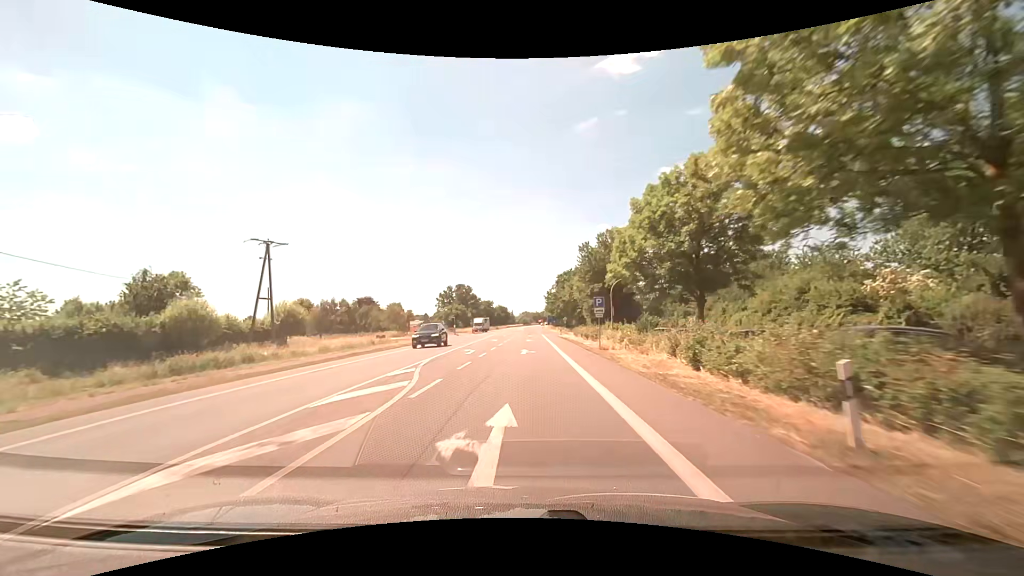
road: primary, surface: asphalt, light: Day
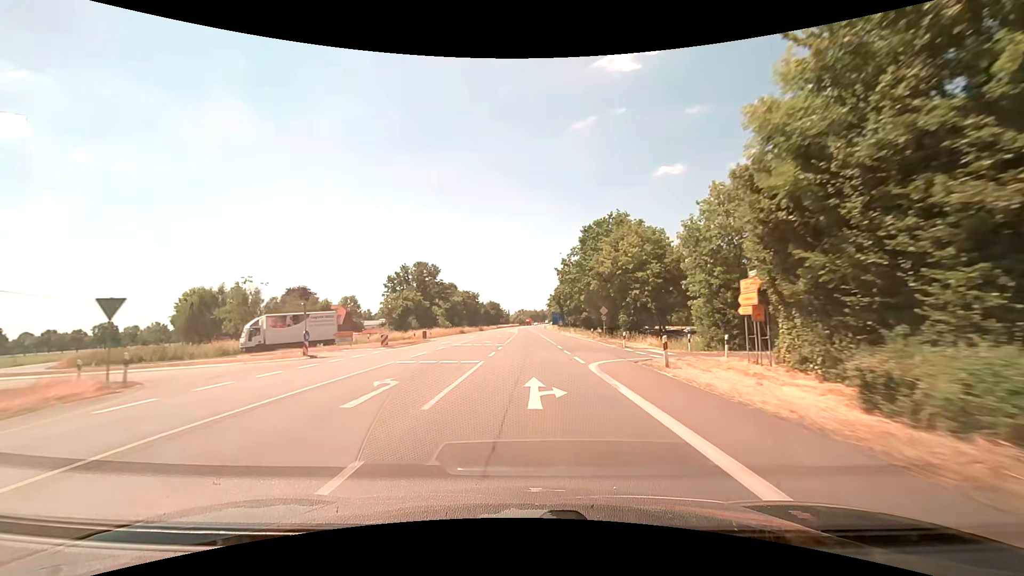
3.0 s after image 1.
(+0.3, +55.8) m; 0°
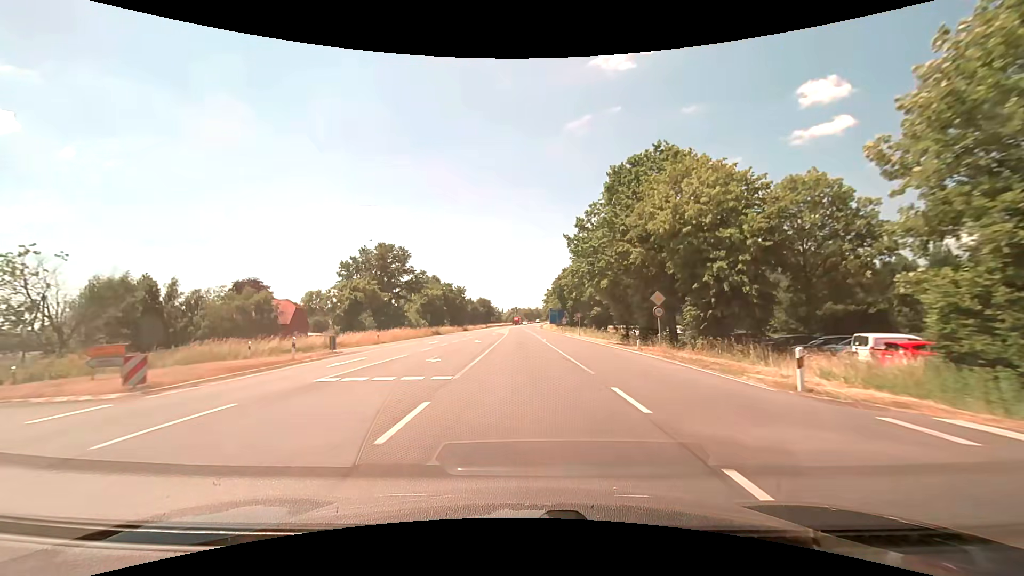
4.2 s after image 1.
(+0.2, +22.3) m; +1°
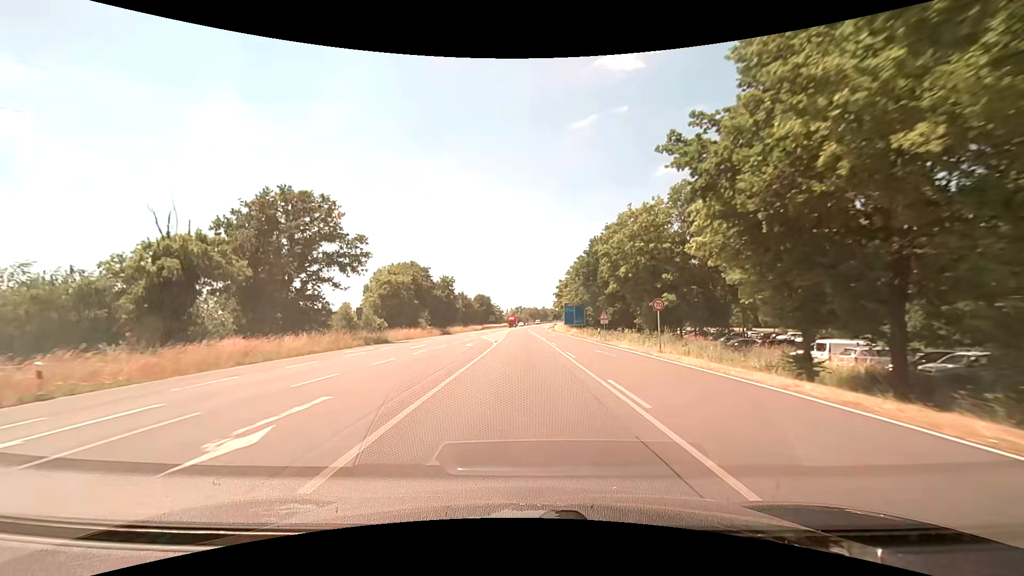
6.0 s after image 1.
(-0.2, +33.4) m; -1°
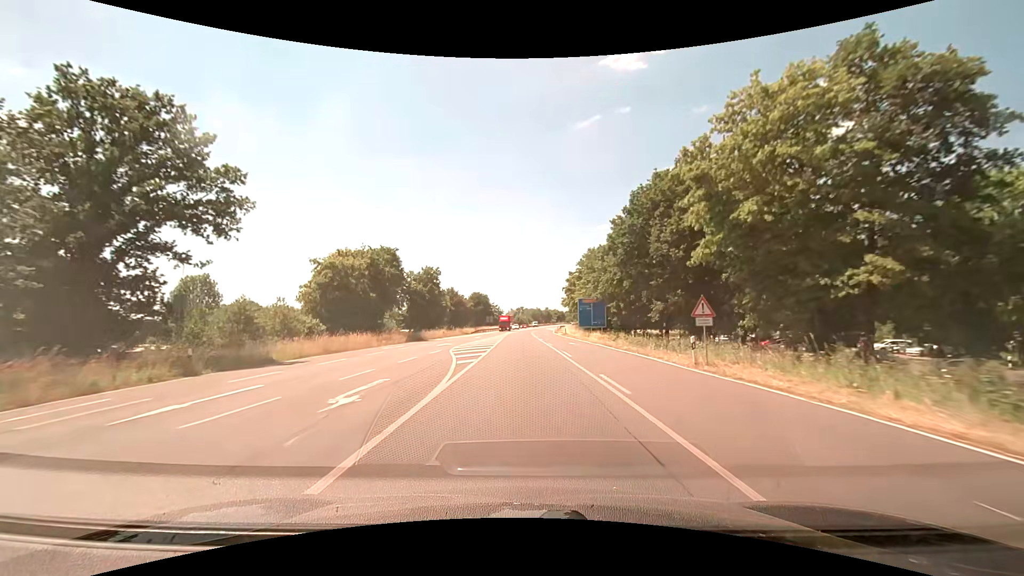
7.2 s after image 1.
(-0.1, +22.3) m; 0°
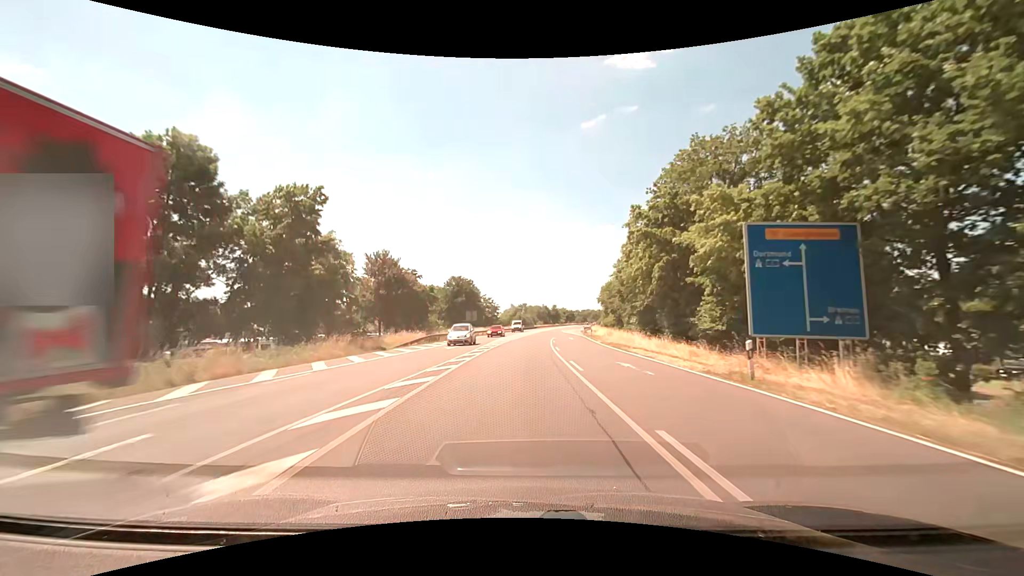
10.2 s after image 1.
(0.0, +55.5) m; 0°
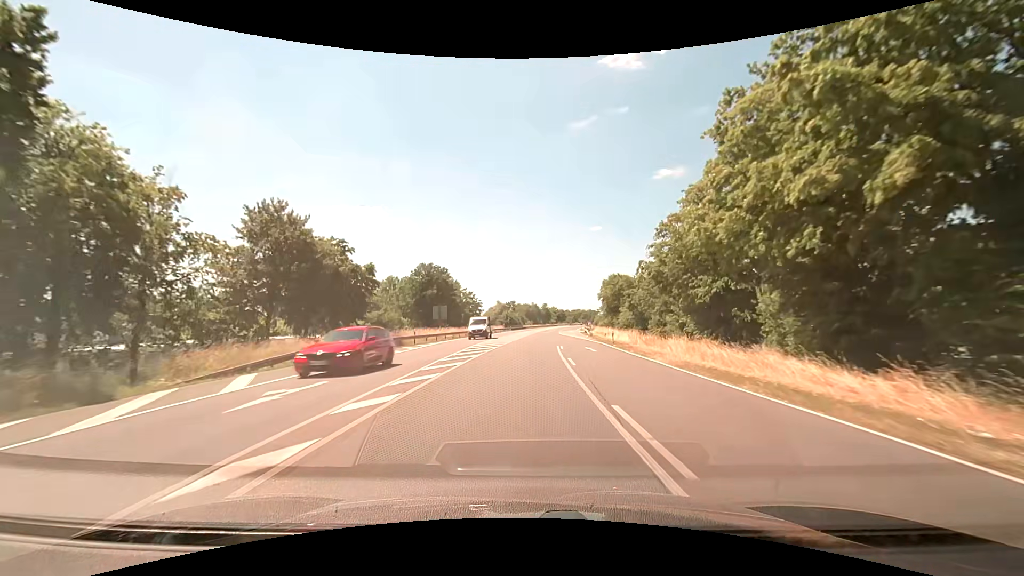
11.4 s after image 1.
(+0.2, +22.2) m; +1°
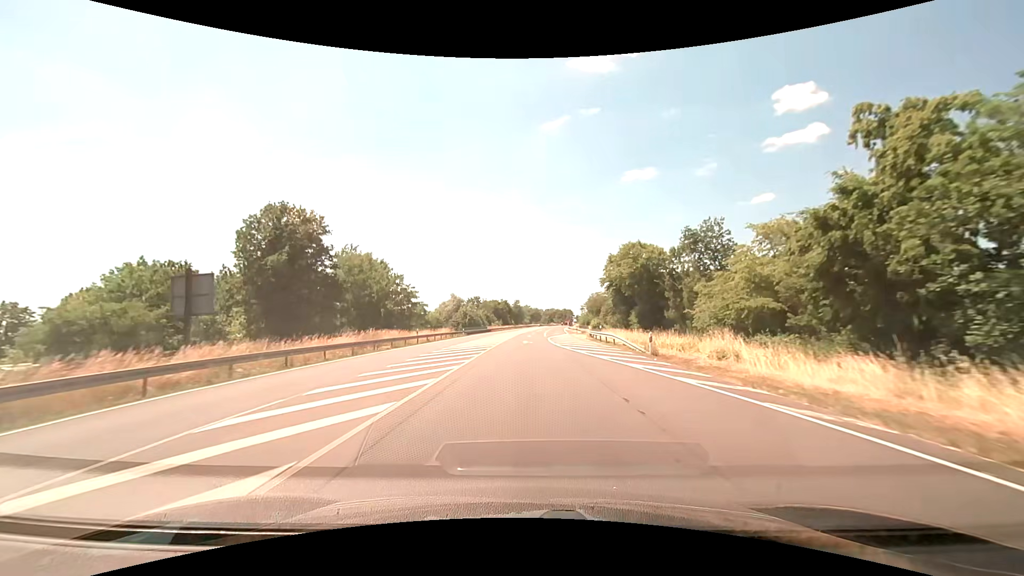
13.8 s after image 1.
(+1.4, +44.3) m; +3°
(0, +10) (0, +20) (+1, +30) (+1, +40) (+2, +50) (+2, +60) (+3, +70) (+4, +80) (+4, +90) (+5, +100) m
